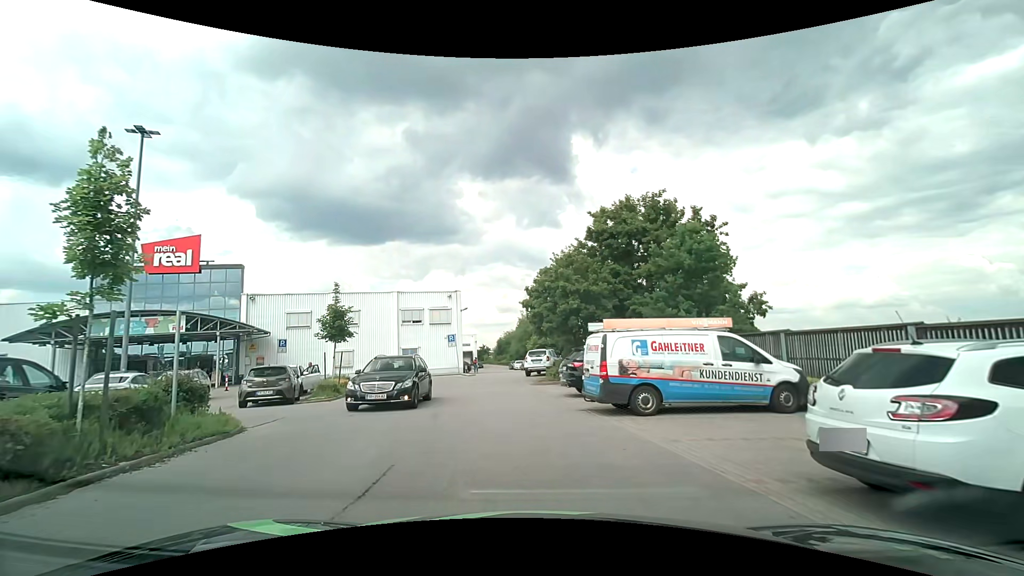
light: Day
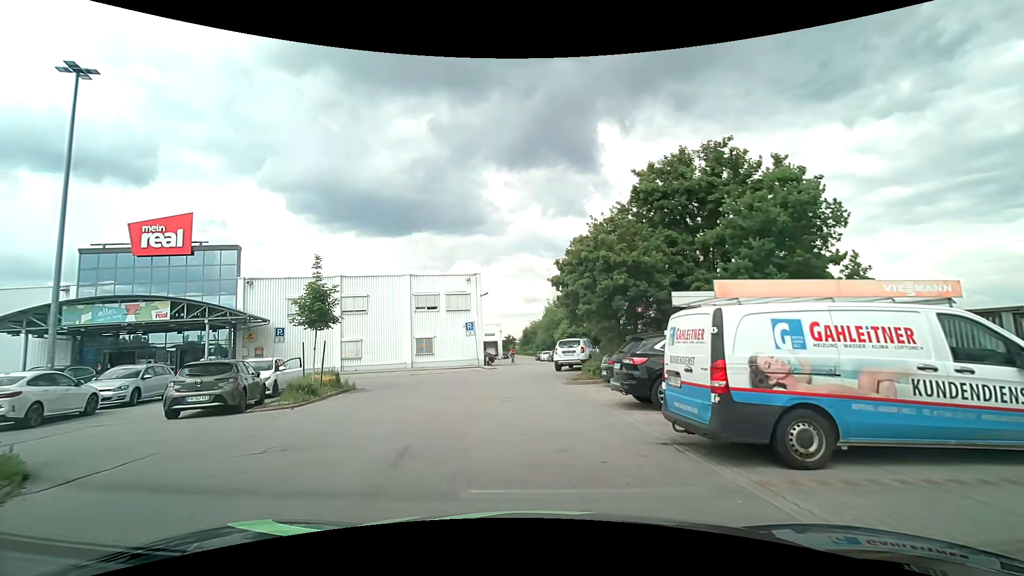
(-0.1, +5.2) m; -1°
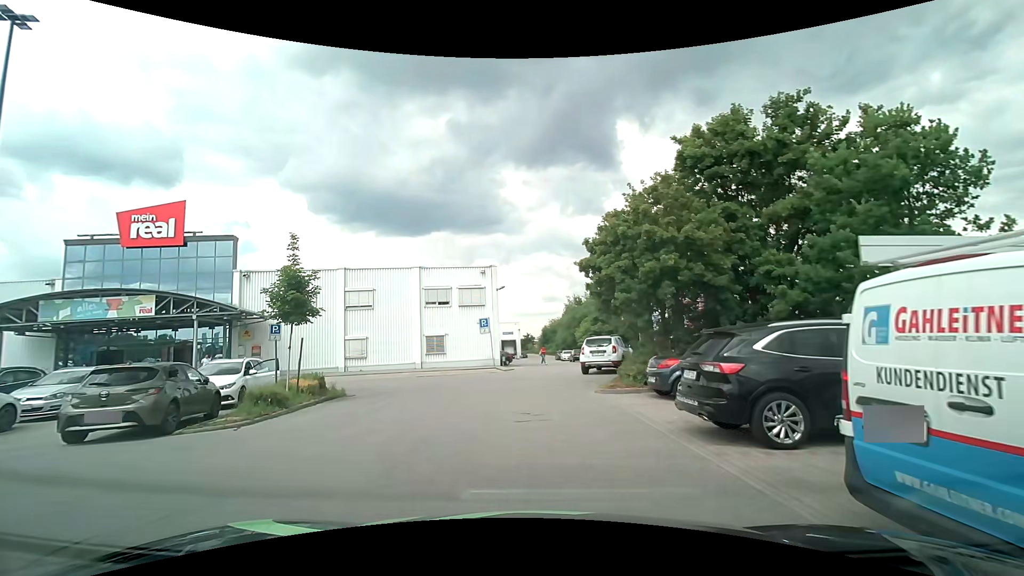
(-0.2, +3.7) m; -4°
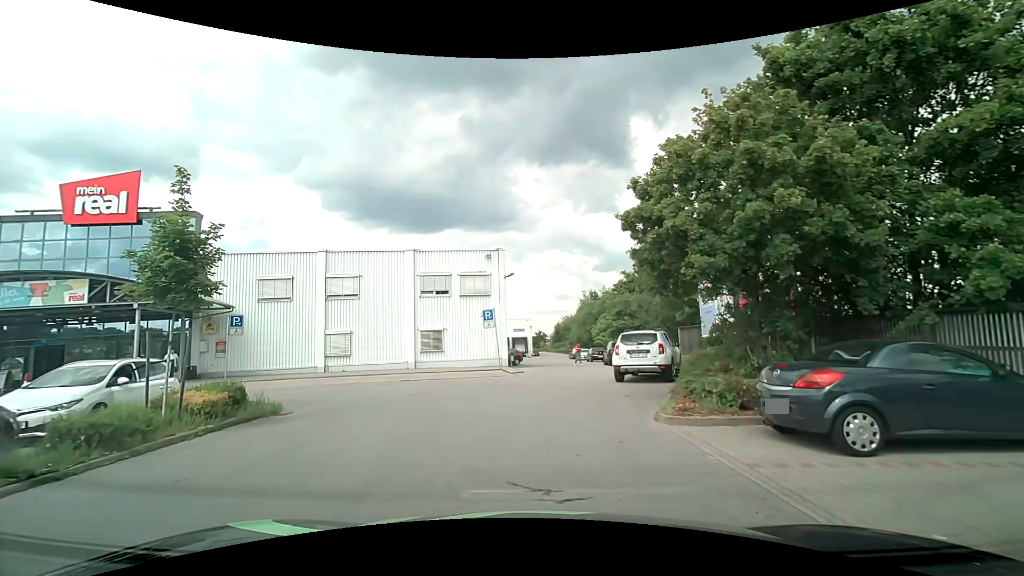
(0.0, +5.7) m; -1°
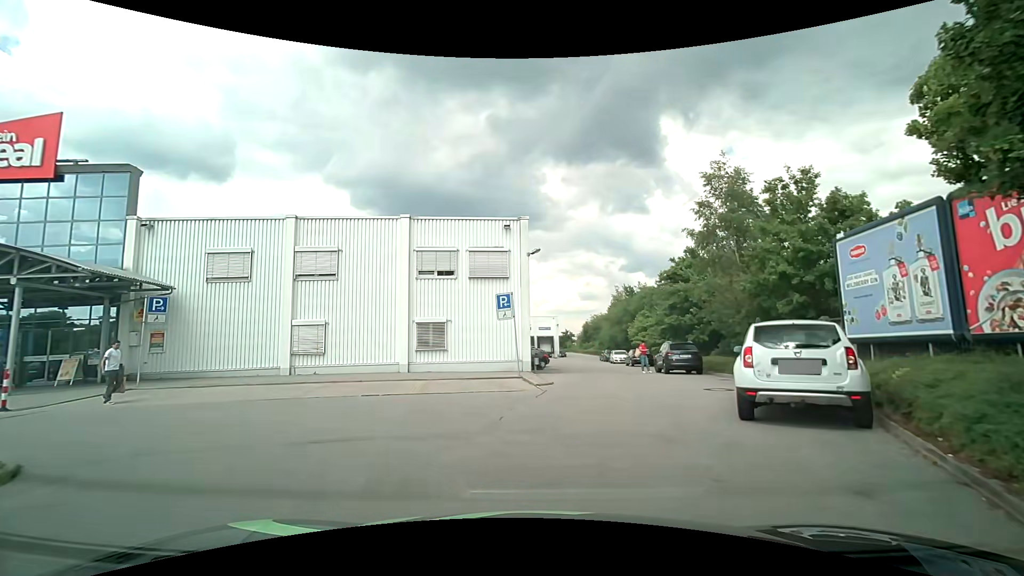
(-0.2, +7.8) m; -2°
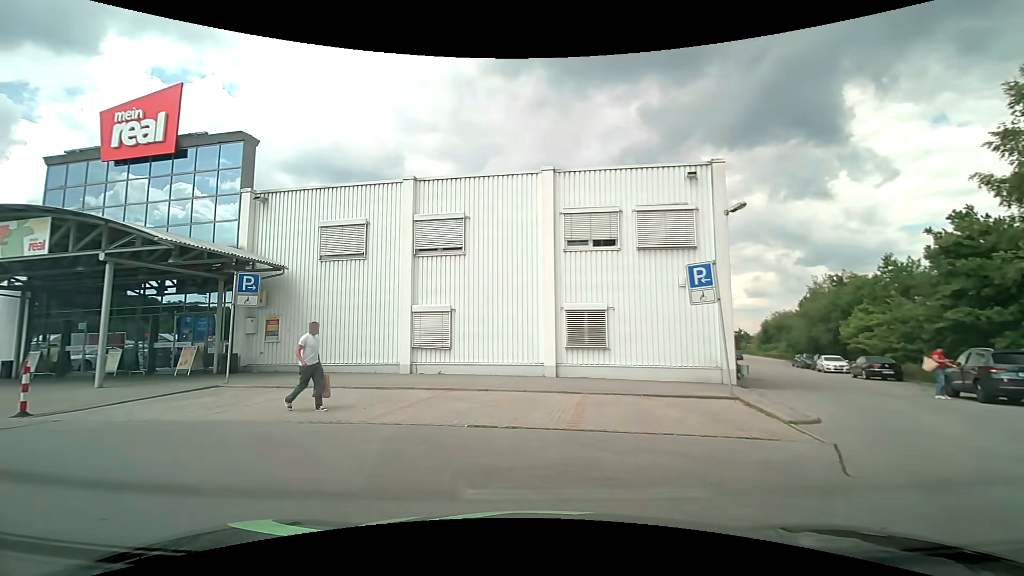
(-0.8, +6.6) m; -18°
